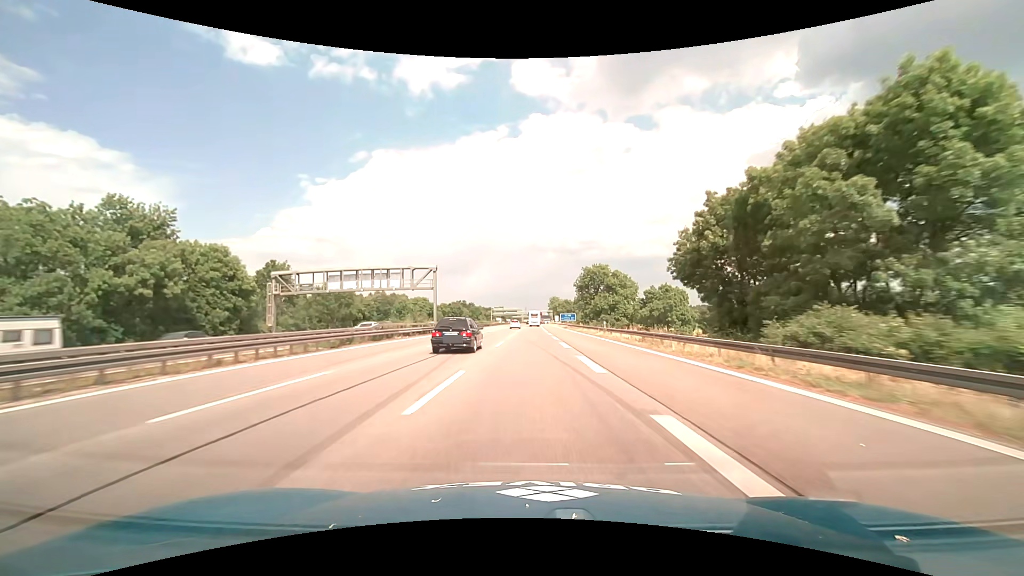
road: motorway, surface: asphalt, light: Day
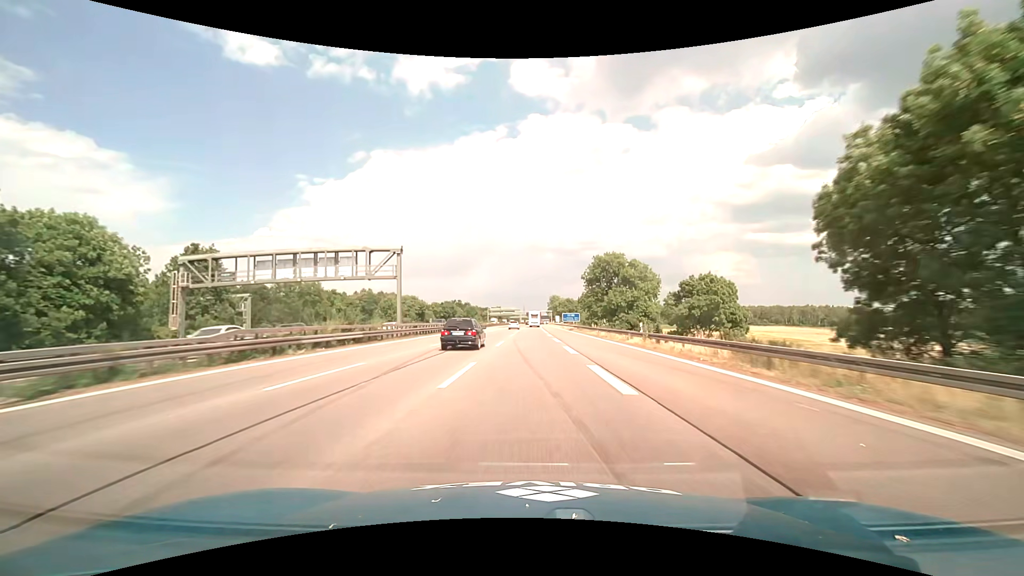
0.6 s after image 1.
(0.0, +15.9) m; 0°
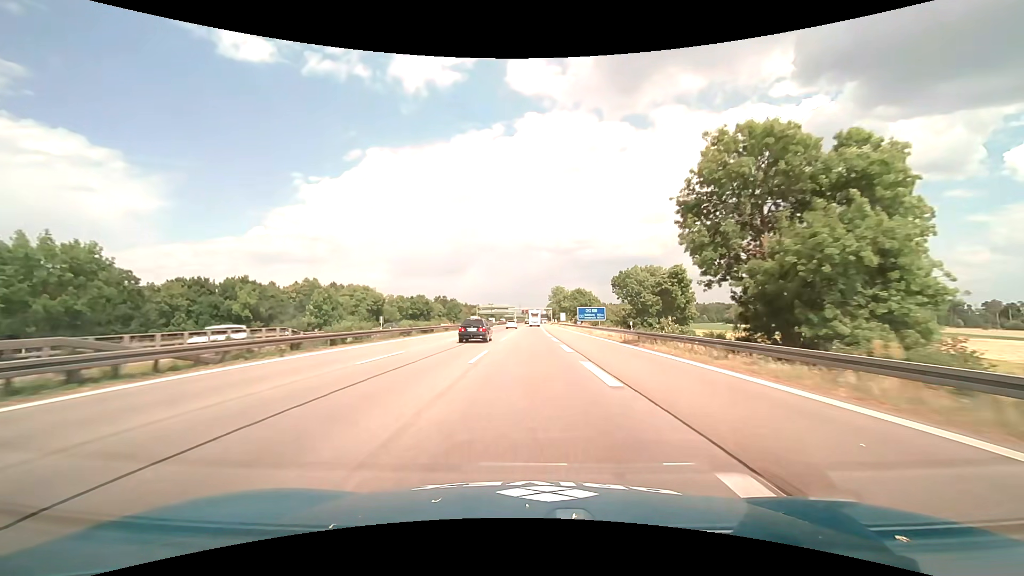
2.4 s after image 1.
(+0.2, +47.6) m; +1°
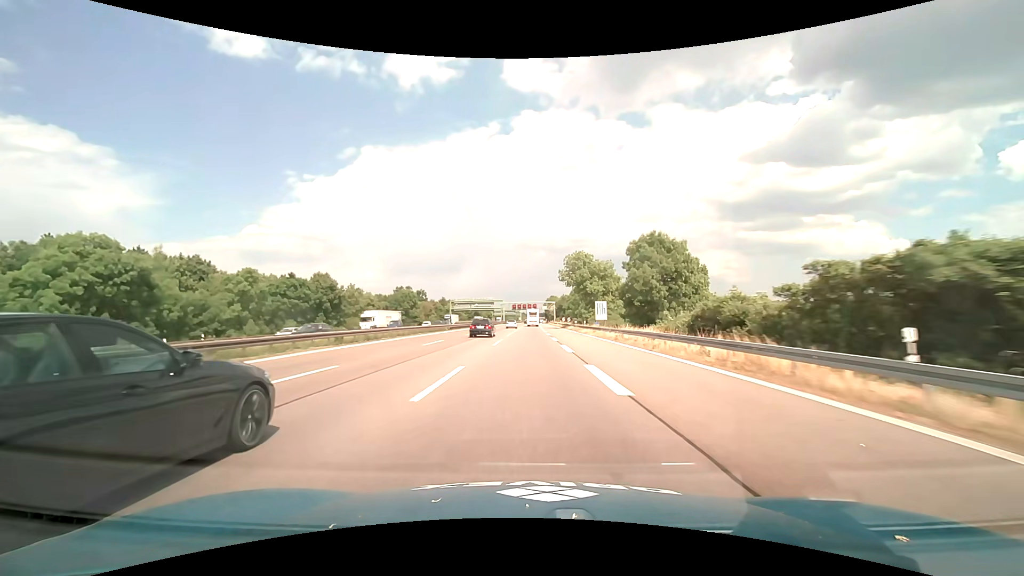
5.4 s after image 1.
(+0.2, +79.2) m; 0°
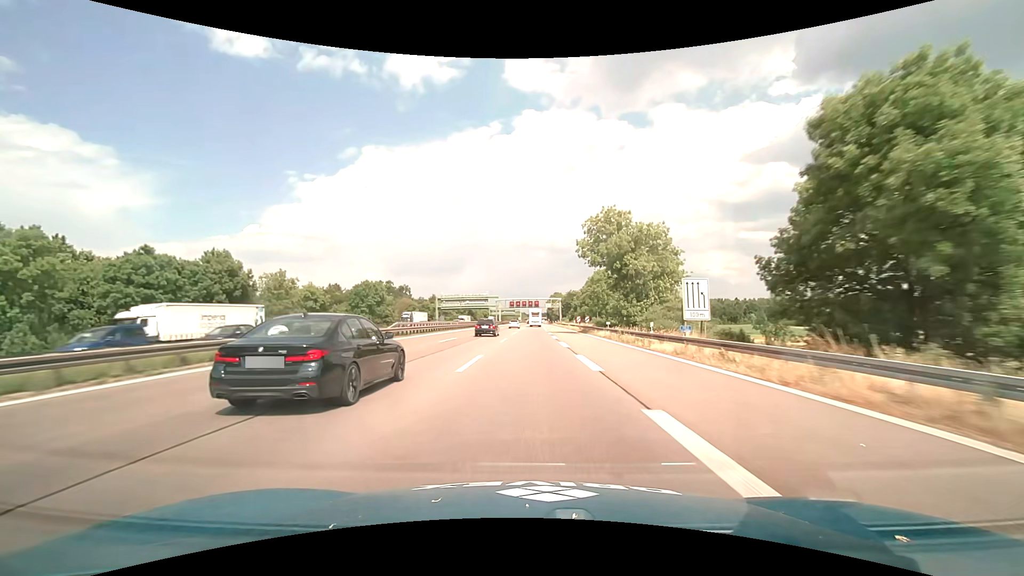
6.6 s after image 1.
(0.0, +31.6) m; 0°
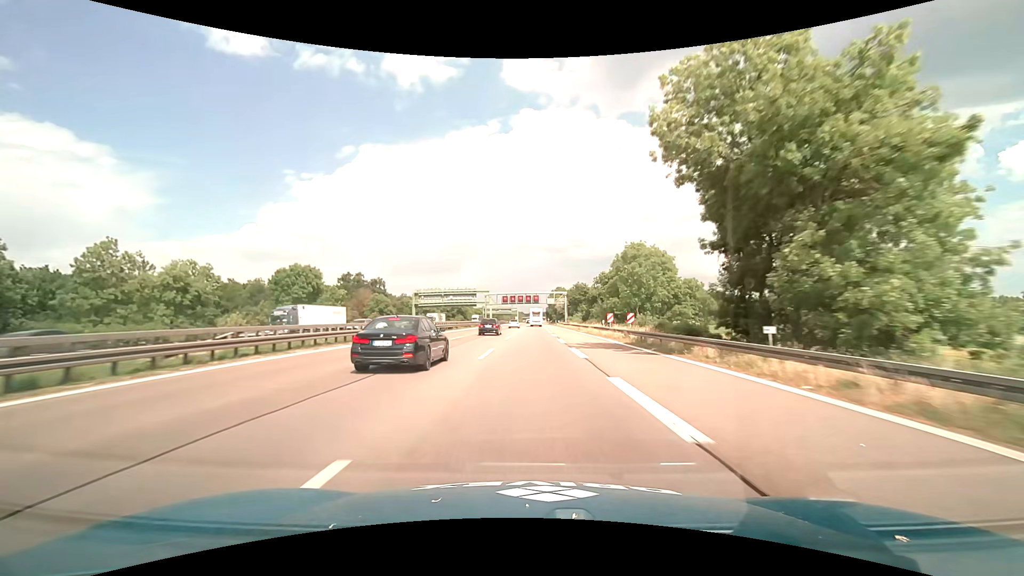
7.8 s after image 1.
(+0.1, +31.7) m; 0°
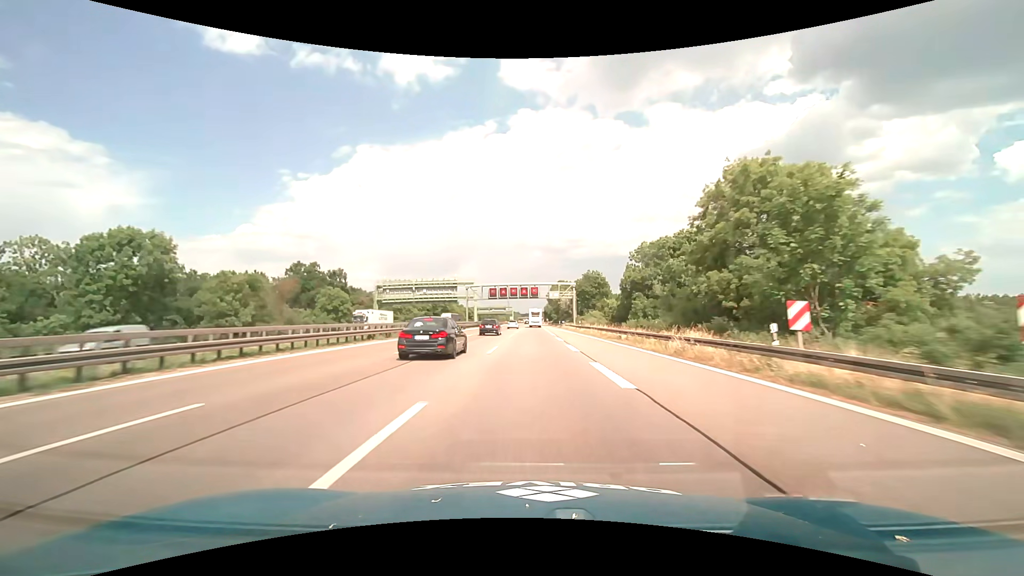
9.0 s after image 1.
(+0.1, +31.7) m; 0°
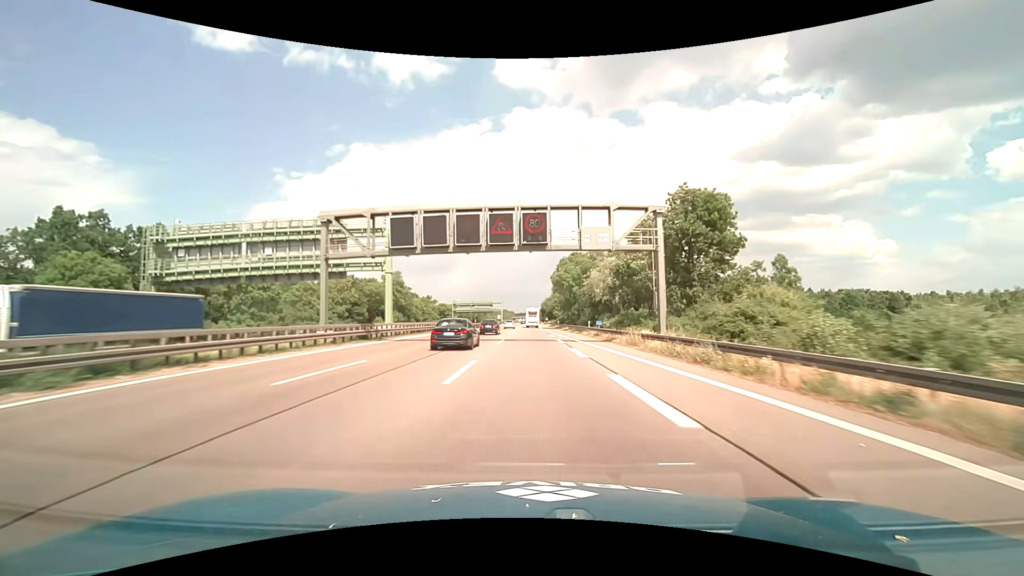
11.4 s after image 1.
(+0.3, +63.4) m; +1°
(0, +10) (0, +20) (0, +30) (0, +40) (0, +50) (0, +60) (0, +70) (0, +80) (0, +90) (0, +100) m
